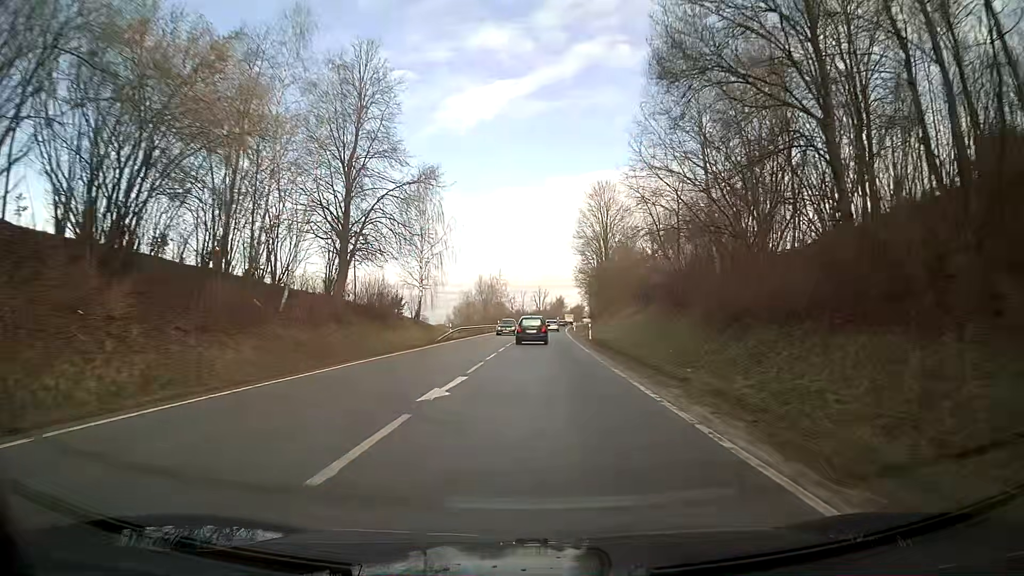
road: primary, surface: asphalt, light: Day
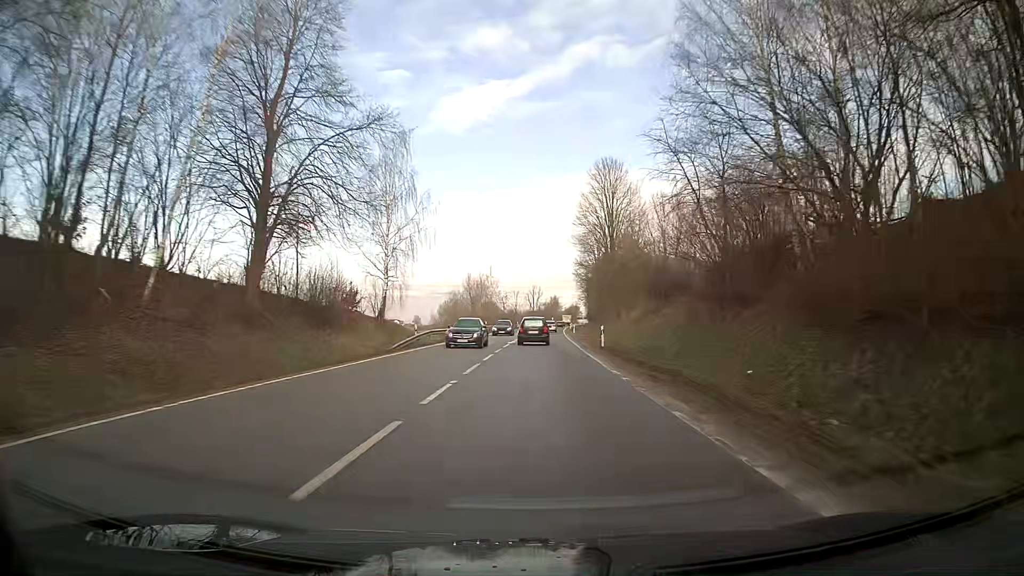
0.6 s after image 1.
(+0.1, +12.4) m; +1°
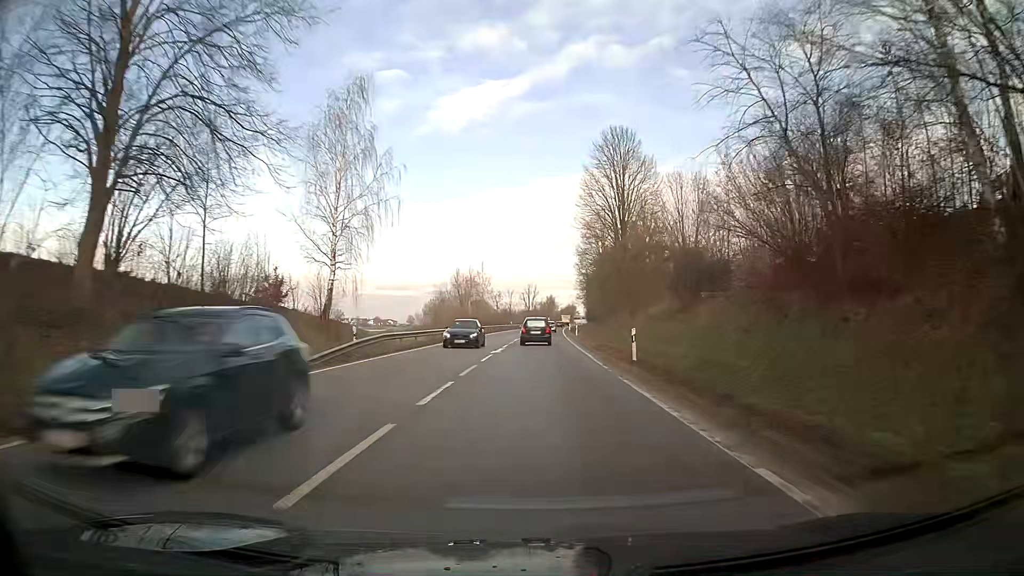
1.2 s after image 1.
(0.0, +12.3) m; 0°
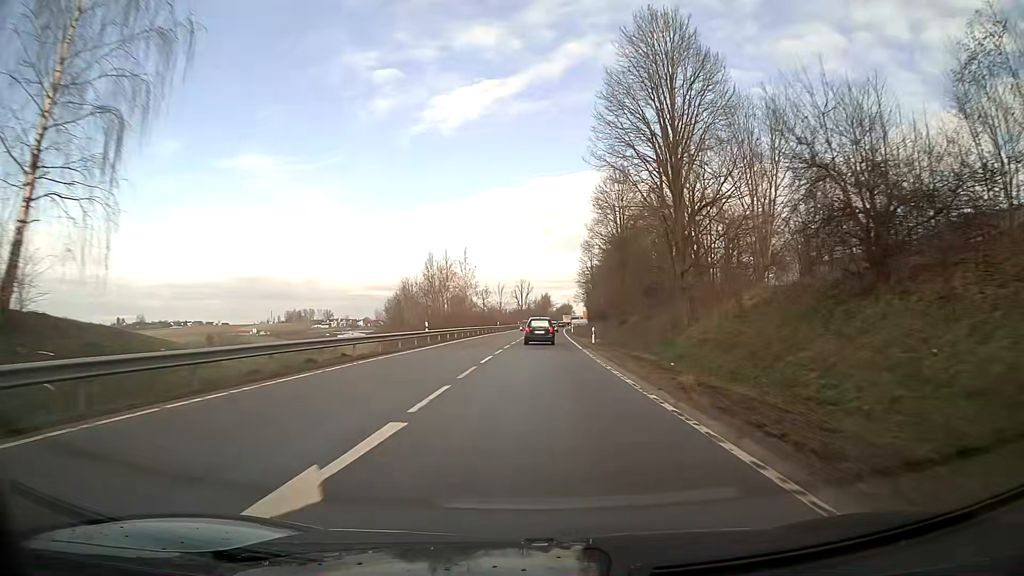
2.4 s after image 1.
(+0.1, +24.8) m; +1°
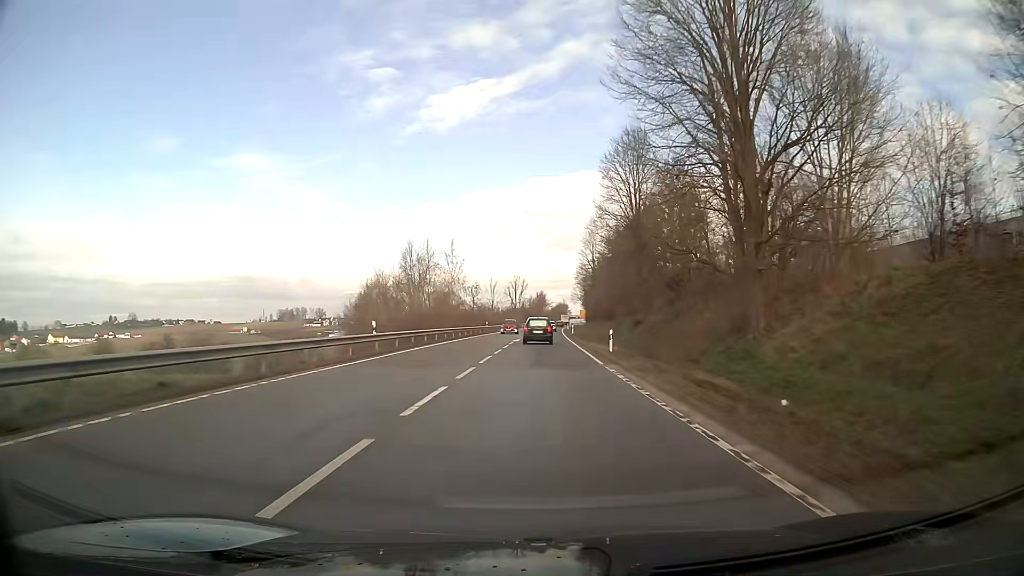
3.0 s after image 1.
(0.0, +12.5) m; 0°
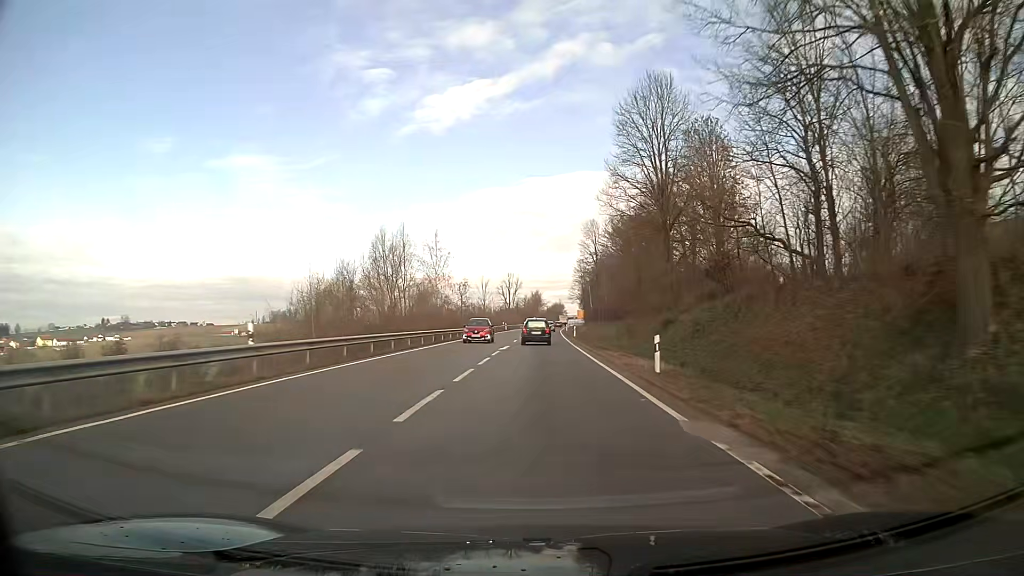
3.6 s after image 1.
(0.0, +12.5) m; 0°
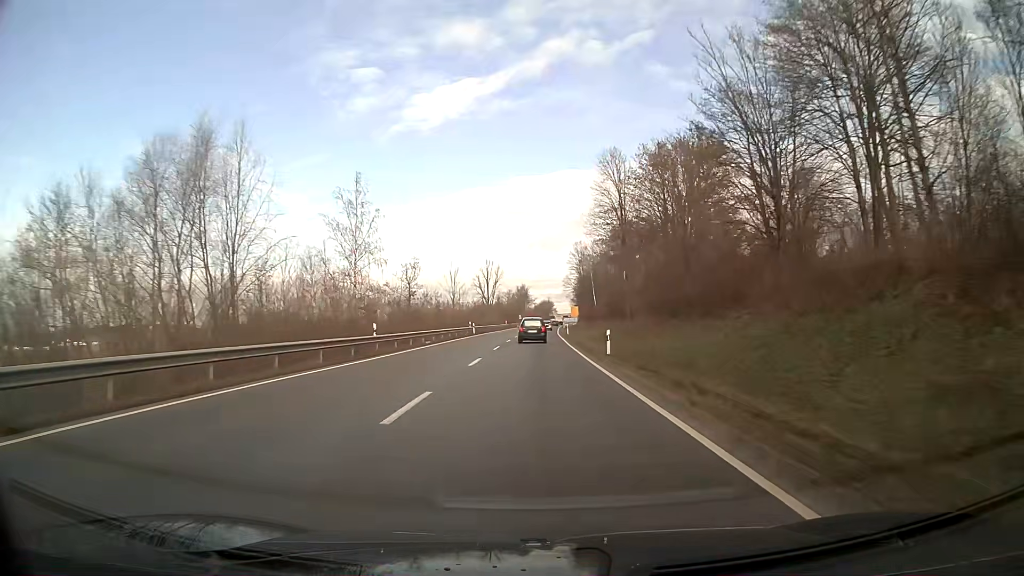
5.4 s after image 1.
(+0.4, +38.1) m; +1°
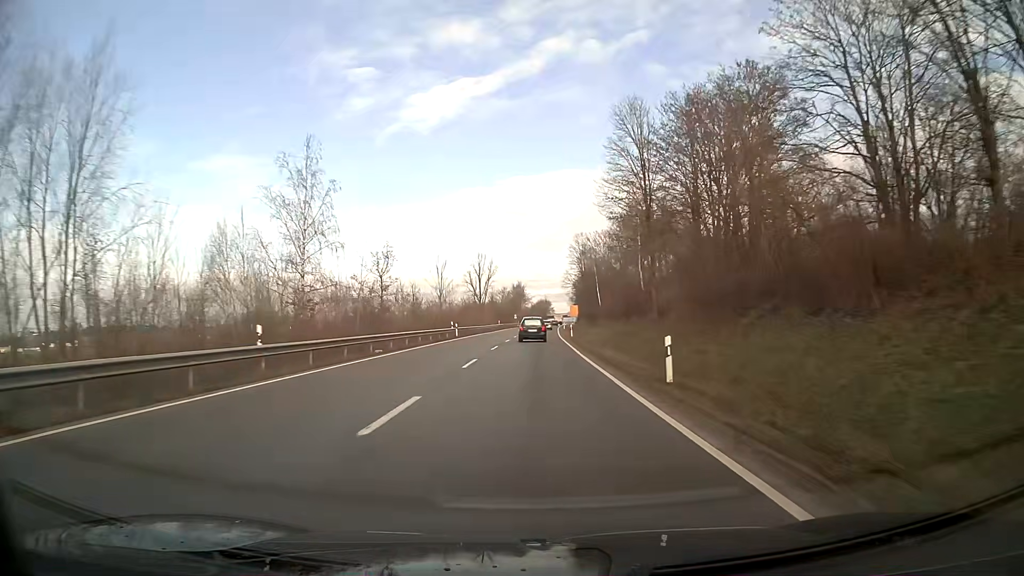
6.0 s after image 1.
(0.0, +12.9) m; 0°
